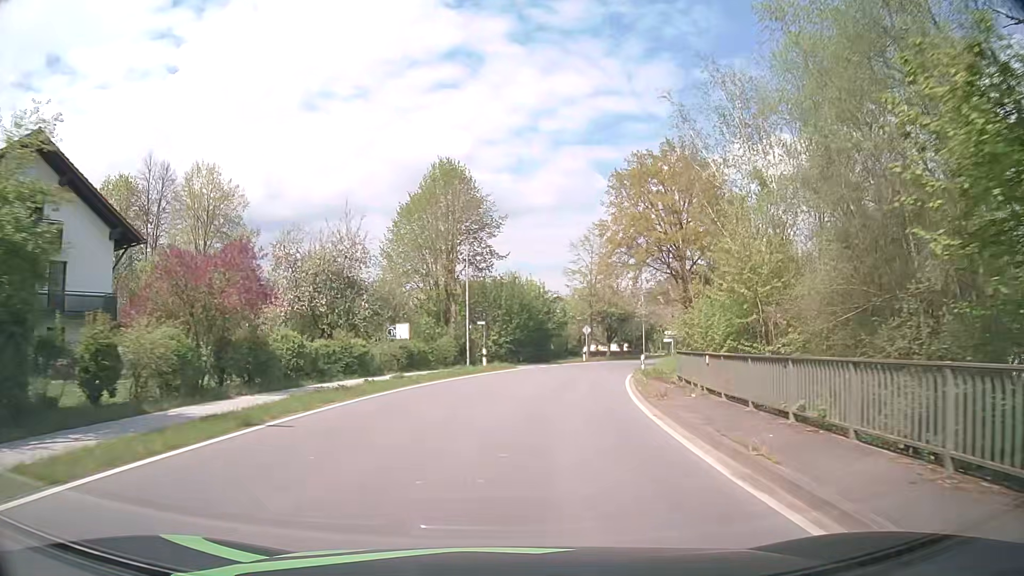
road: secondary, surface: asphalt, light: Day
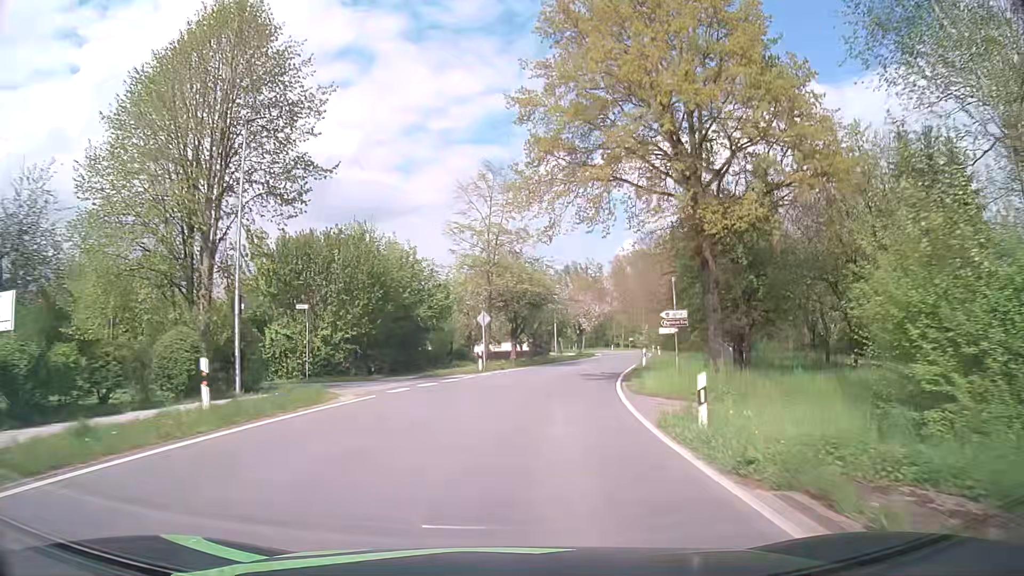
(+1.9, +22.9) m; +10°
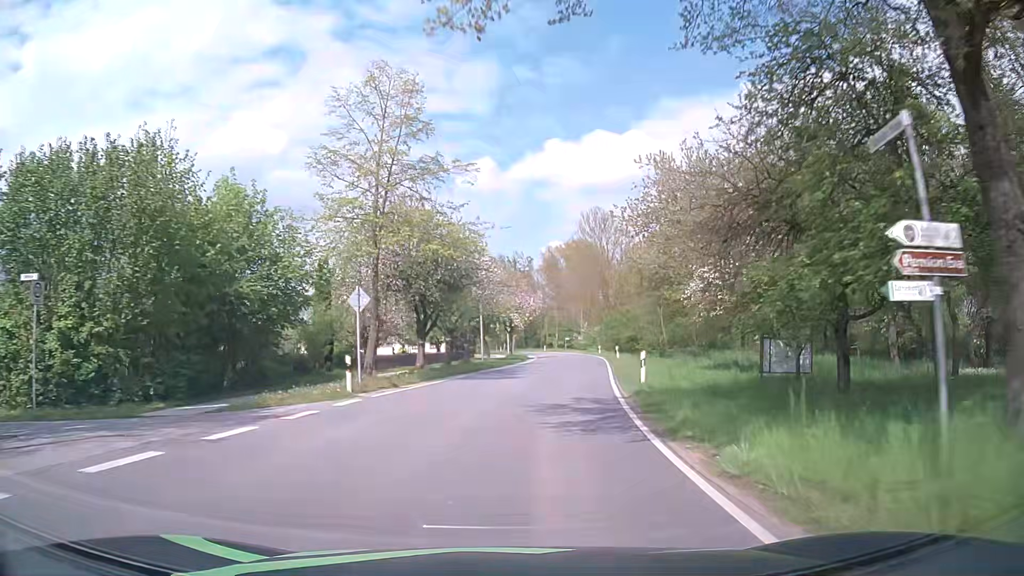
(+0.8, +15.3) m; +6°
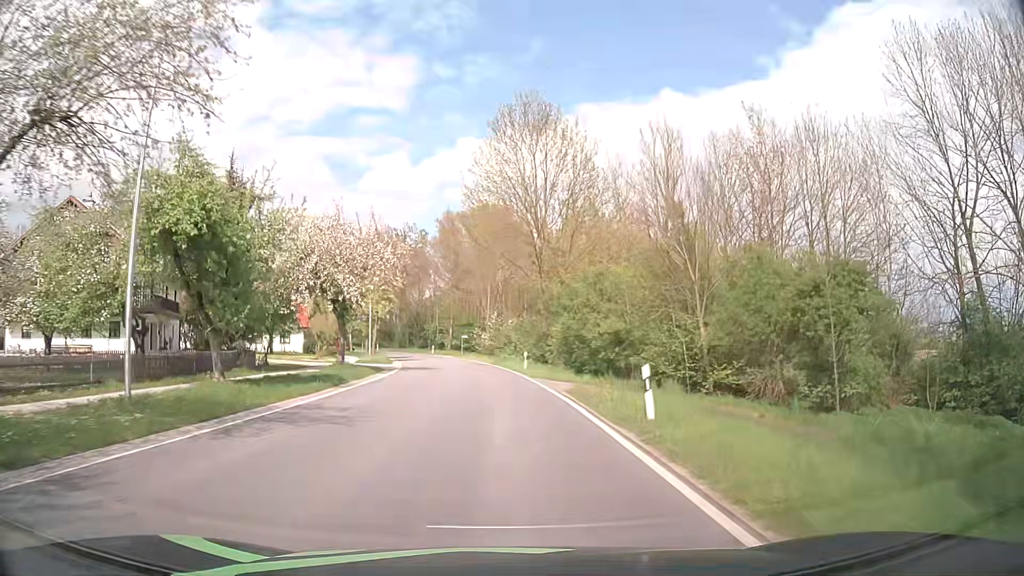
(+4.5, +38.1) m; +9°
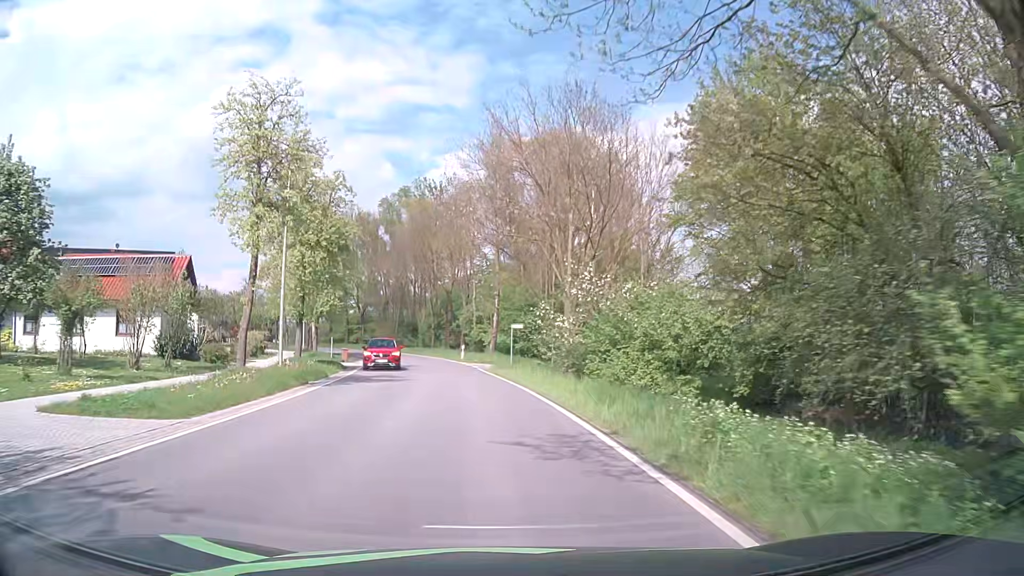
(-1.6, +38.3) m; -5°
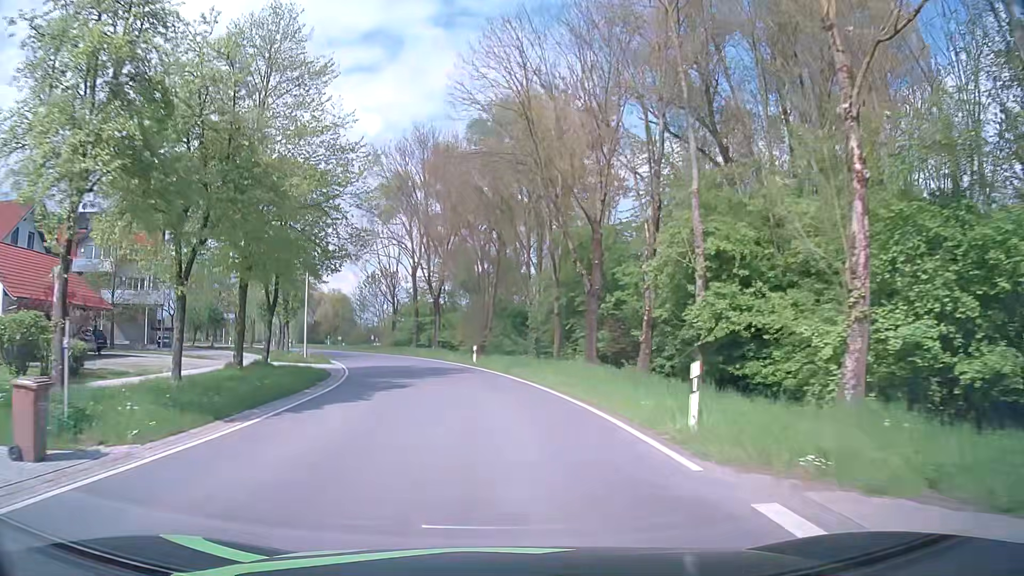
(-3.6, +37.9) m; -11°
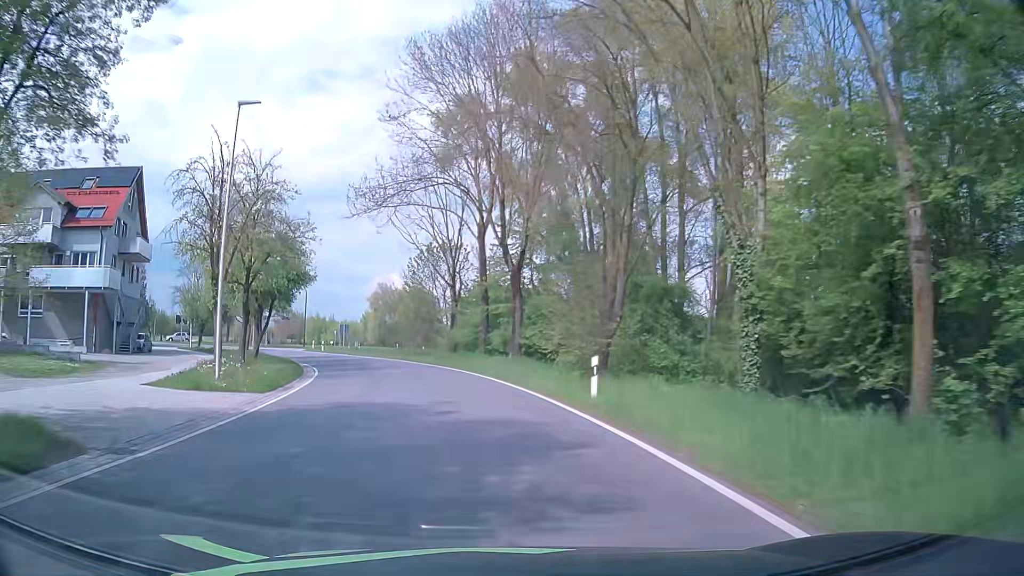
(-1.2, +22.7) m; -7°
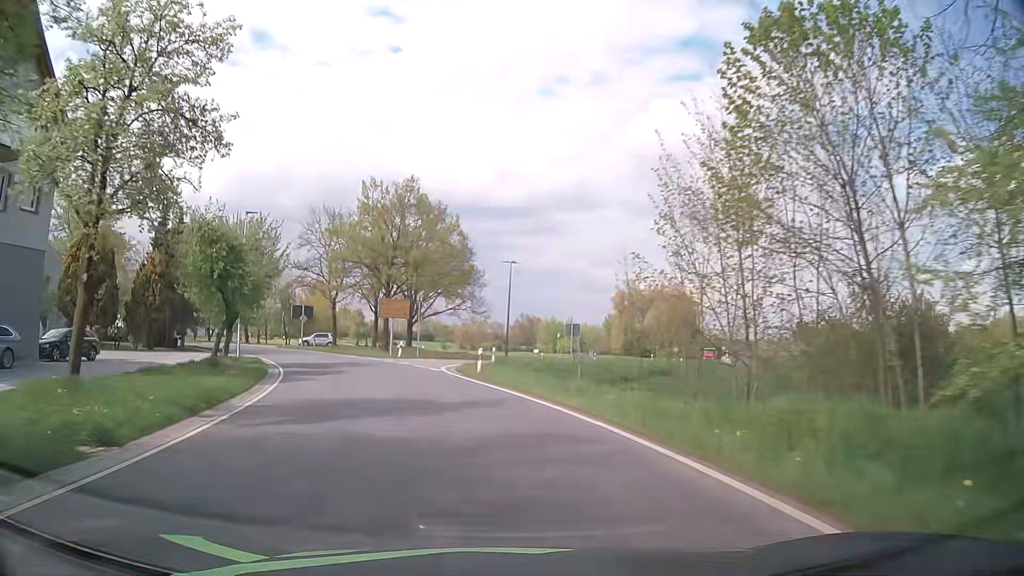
(-6.8, +37.2) m; -21°
(-1, +10) (-2, +20) (-5, +29) (-9, +39) (-14, +47) (-20, +56) (-26, +63) (-34, +70) (-41, +76) (-50, +81) m
